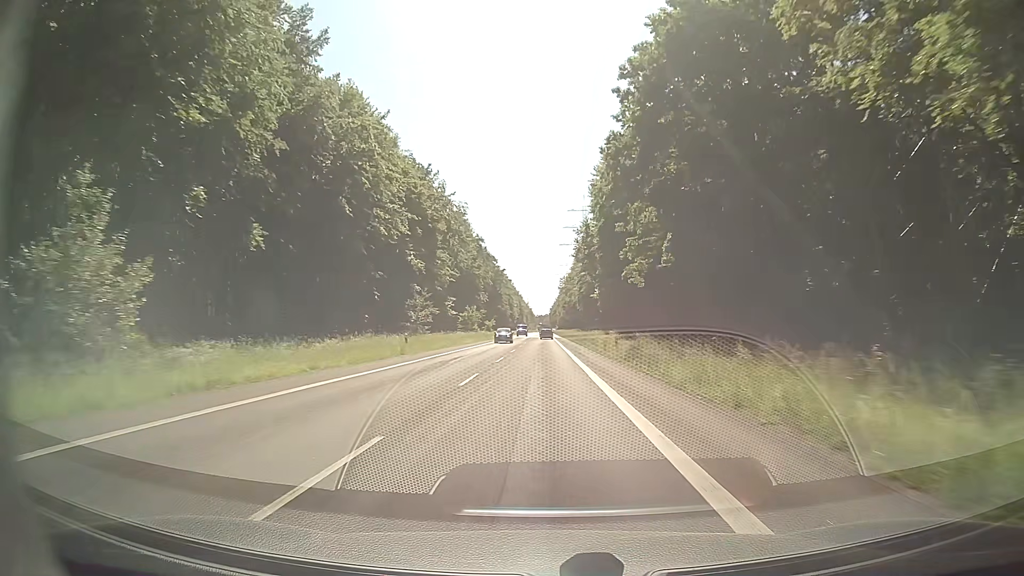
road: secondary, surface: asphalt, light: Day
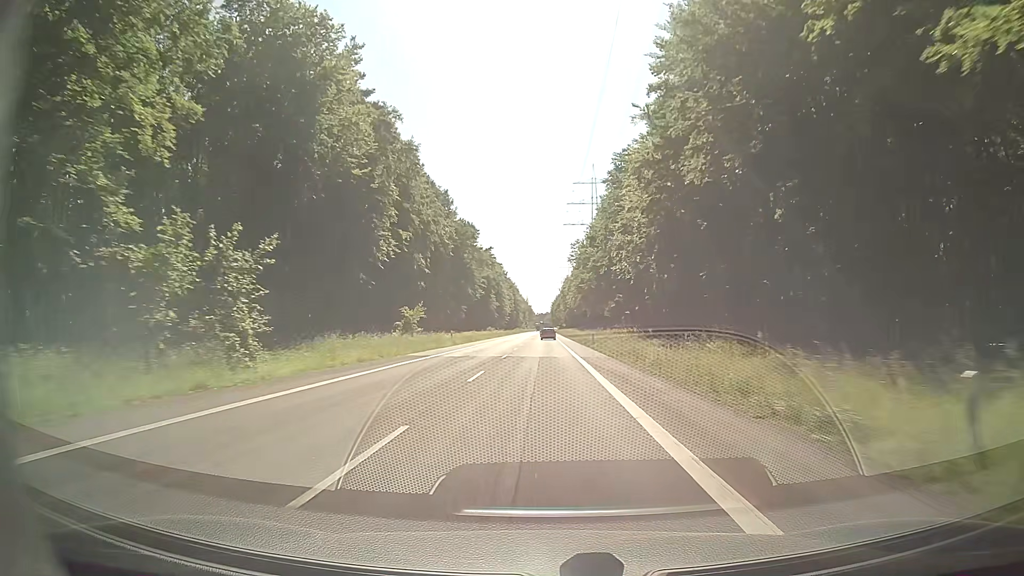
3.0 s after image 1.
(0.0, +81.7) m; 0°
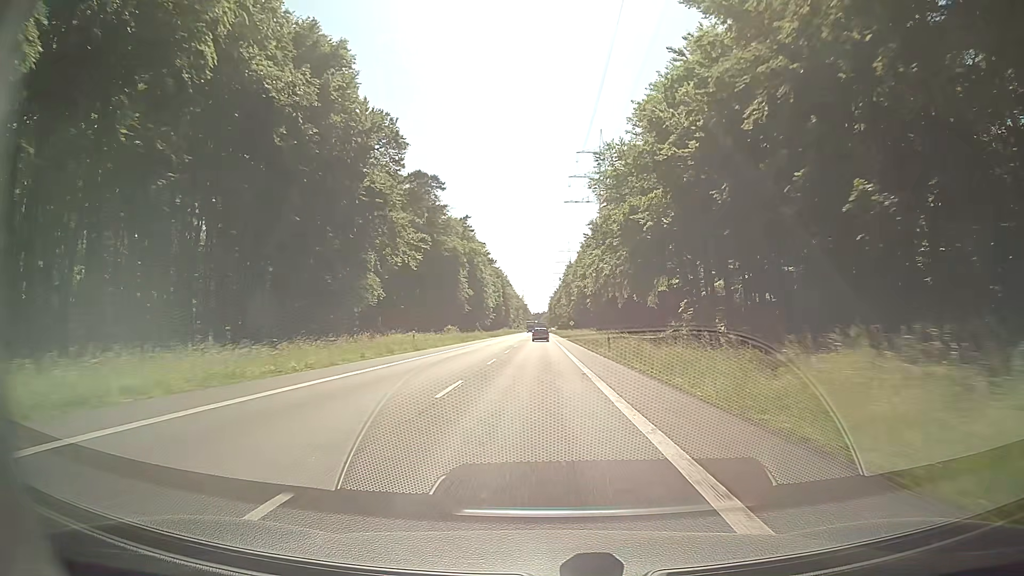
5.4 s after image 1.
(+0.1, +64.8) m; 0°
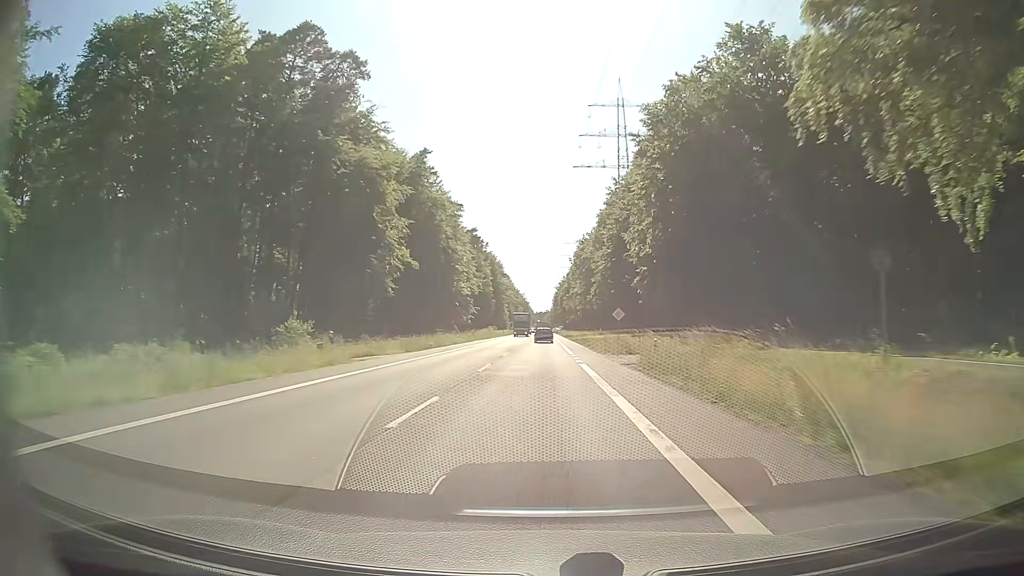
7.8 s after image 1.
(0.0, +64.0) m; 0°
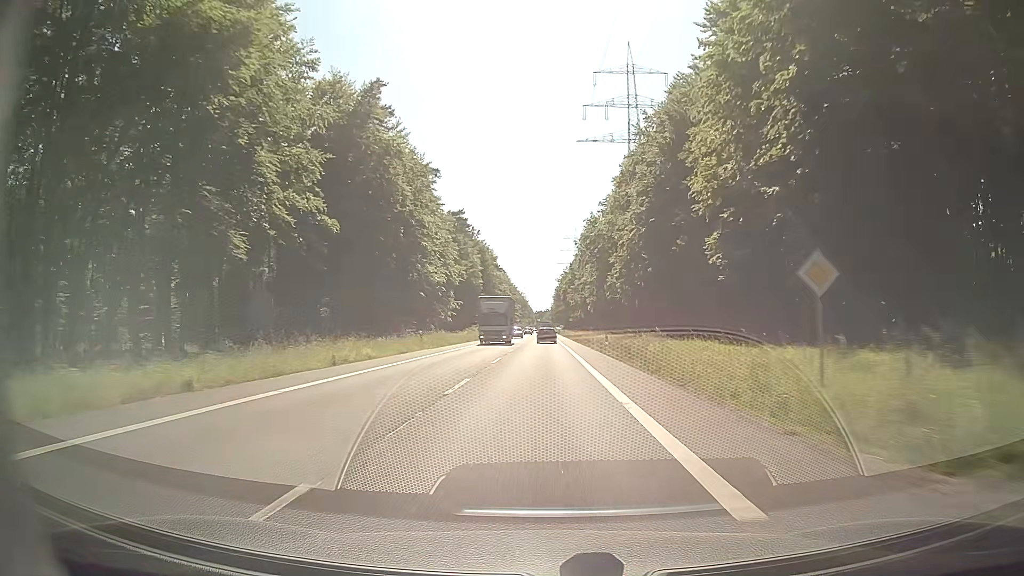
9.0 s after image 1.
(0.0, +31.4) m; 0°
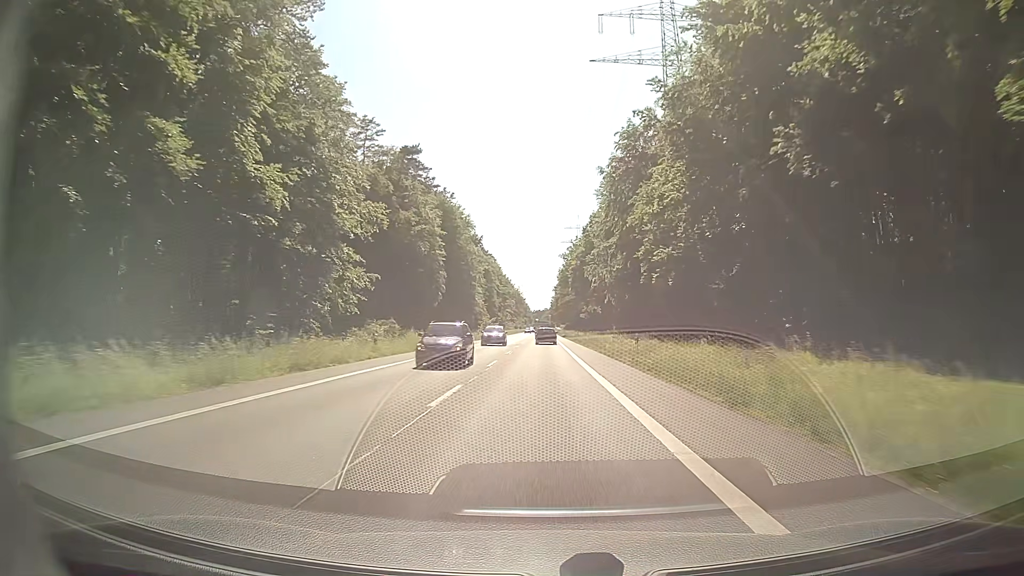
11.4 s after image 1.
(0.0, +61.9) m; 0°
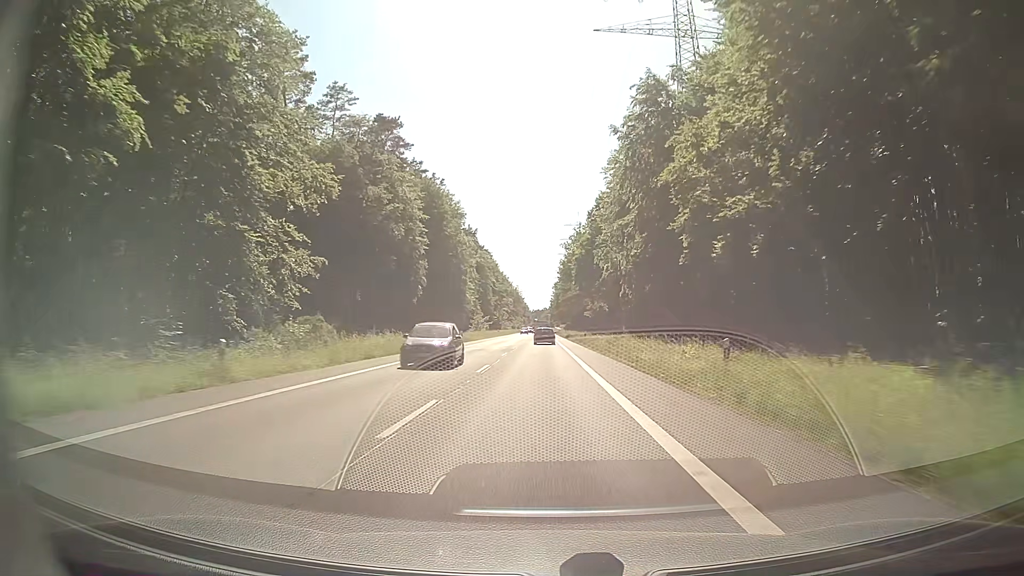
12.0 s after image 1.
(+0.1, +15.3) m; +1°
